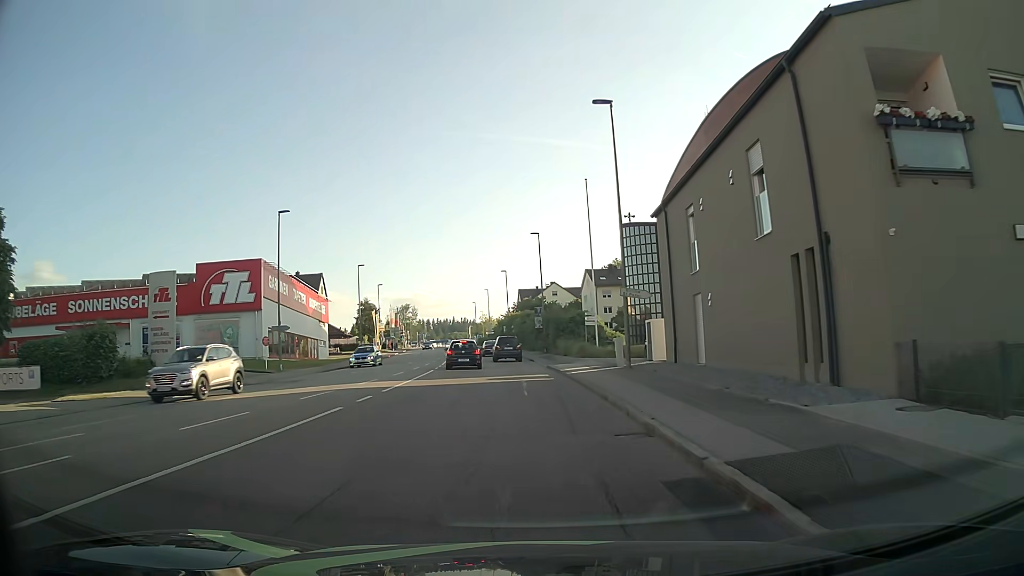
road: tertiary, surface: asphalt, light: Day
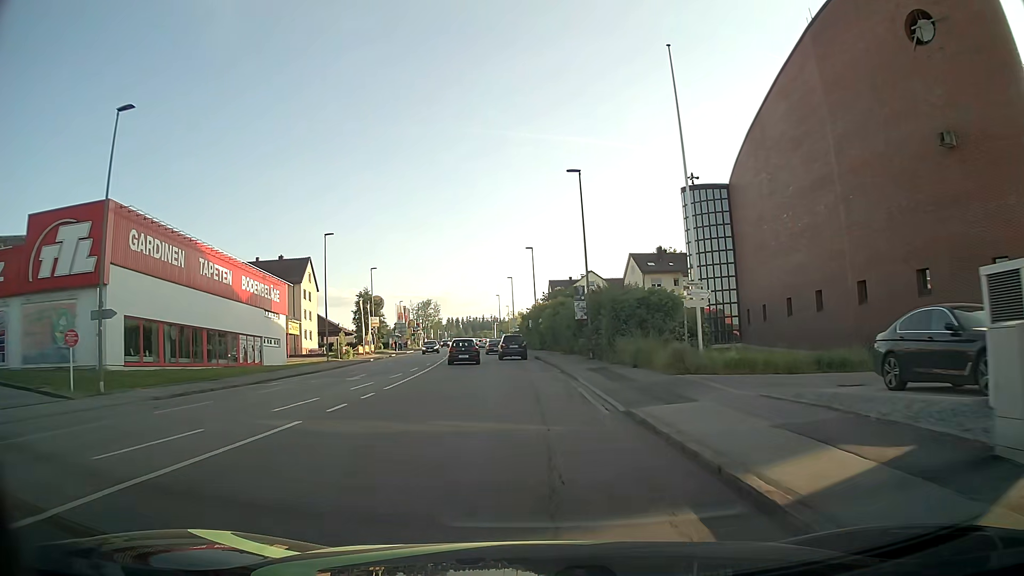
(-0.6, +21.6) m; -2°
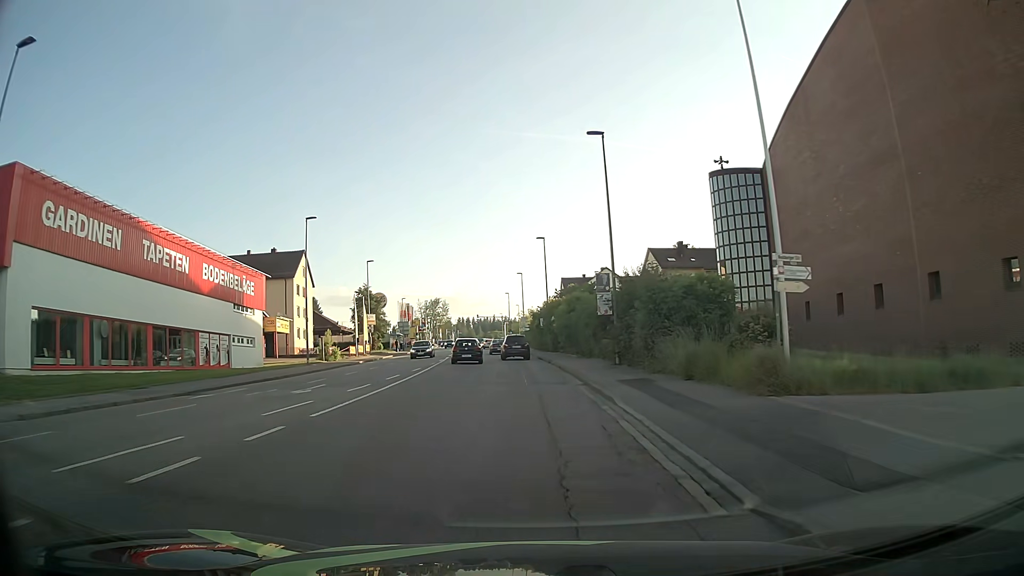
(-0.1, +7.2) m; -2°
(0, +10) (0, +20) (-1, +30) (-1, +40) (-2, +50) (-3, +60) (-4, +70) (-4, +80) (-5, +90) (-6, +100) m
